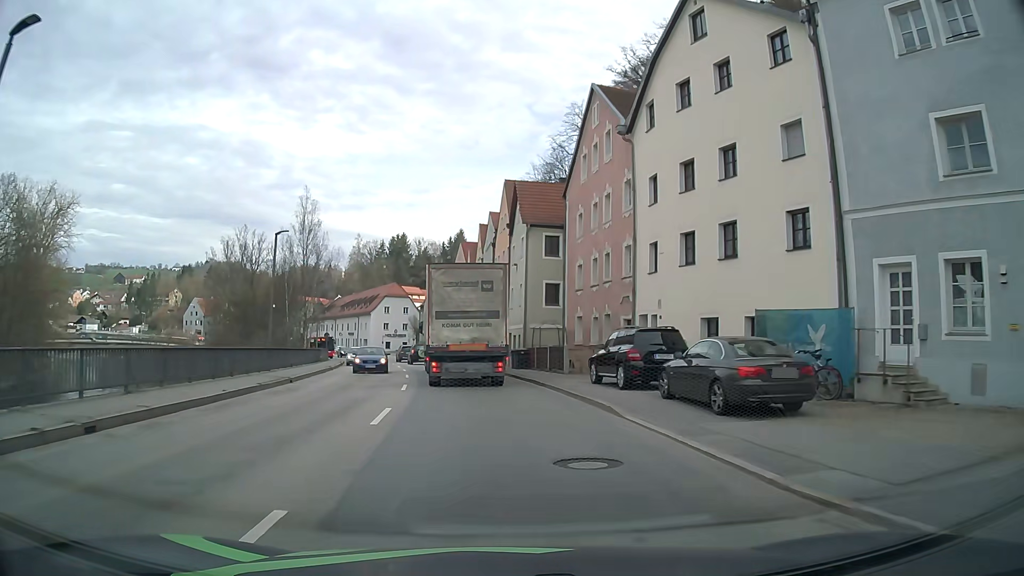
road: primary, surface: asphalt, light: Day
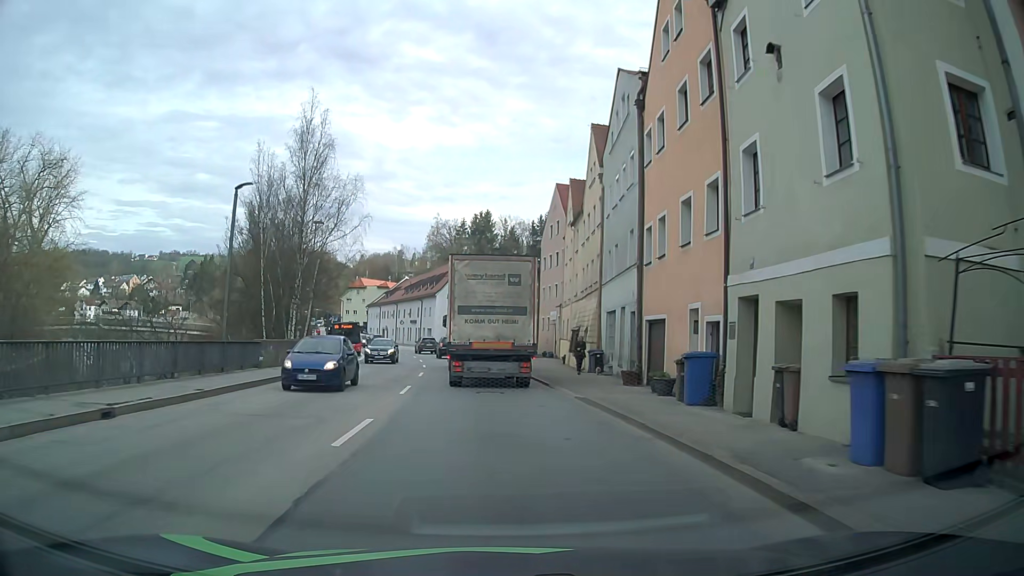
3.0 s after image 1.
(-2.3, +29.7) m; -8°
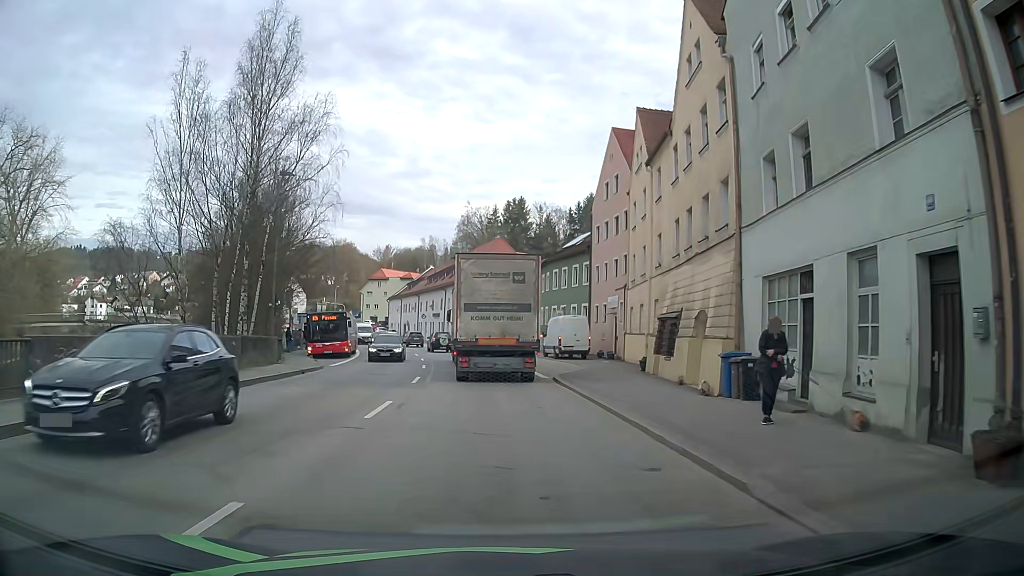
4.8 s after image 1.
(-0.3, +15.3) m; -2°
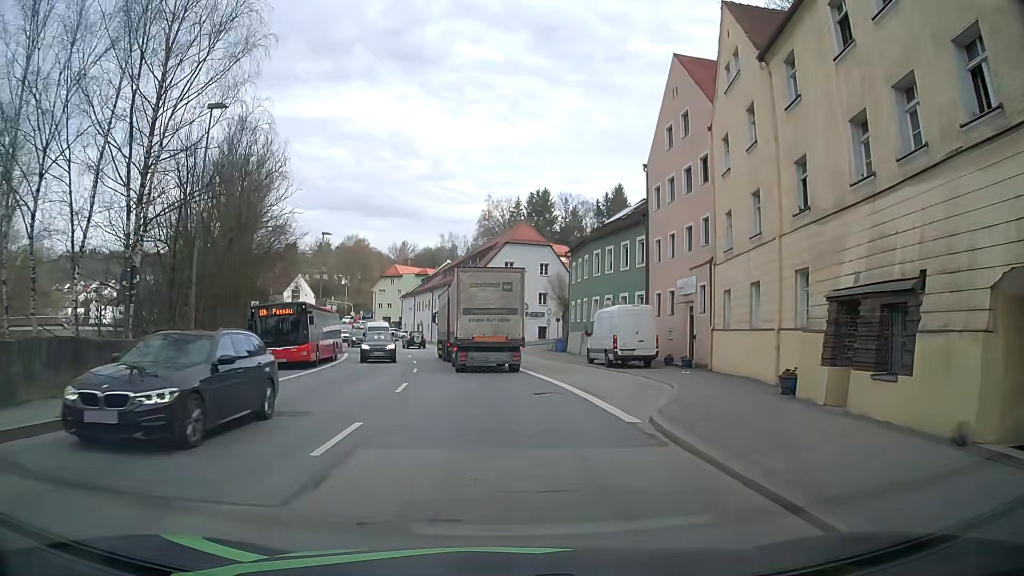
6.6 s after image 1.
(-0.3, +12.5) m; -3°
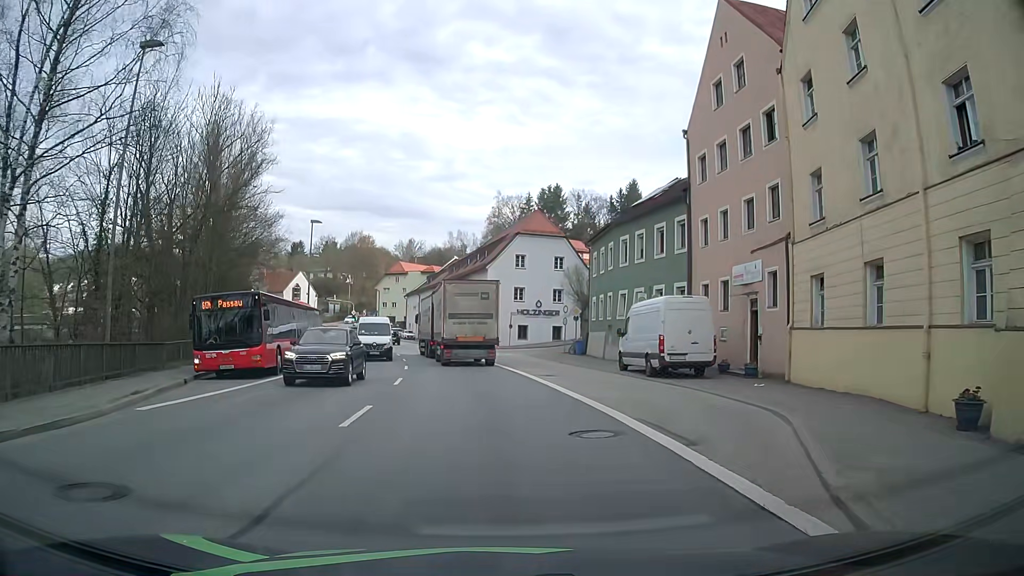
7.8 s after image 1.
(0.0, +6.5) m; -1°
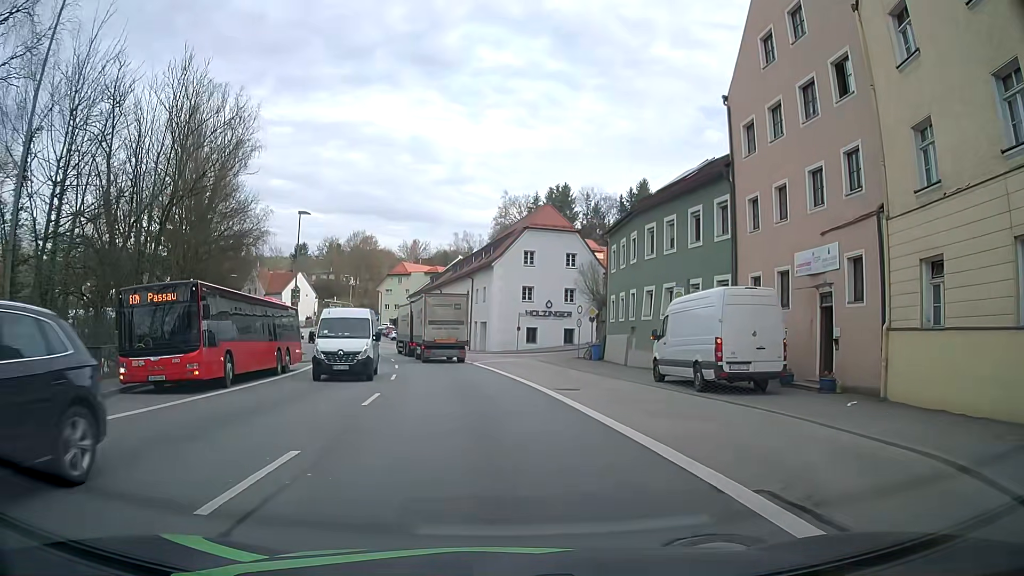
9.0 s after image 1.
(+0.1, +5.1) m; 0°
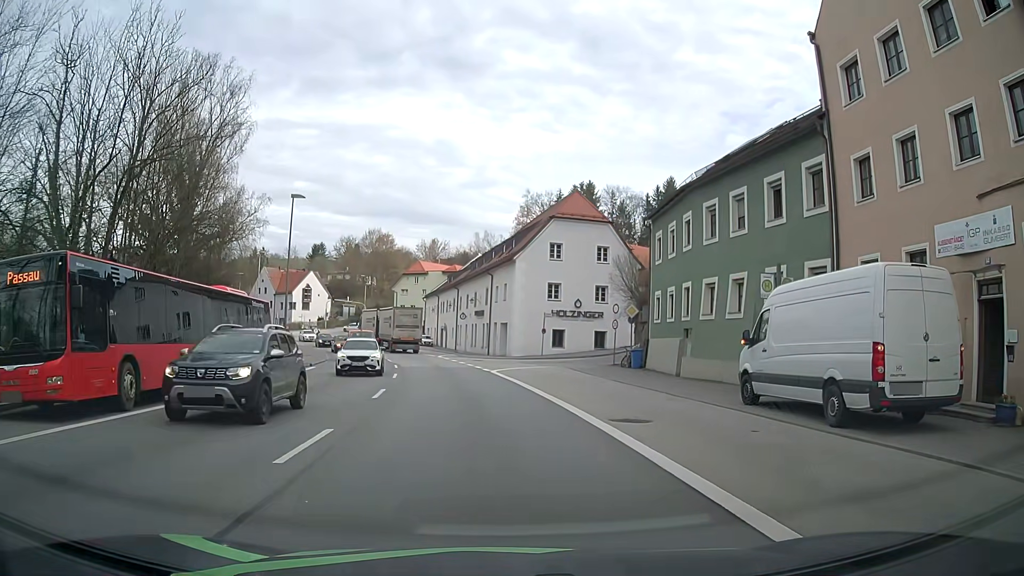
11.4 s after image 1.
(-0.1, +6.5) m; 0°
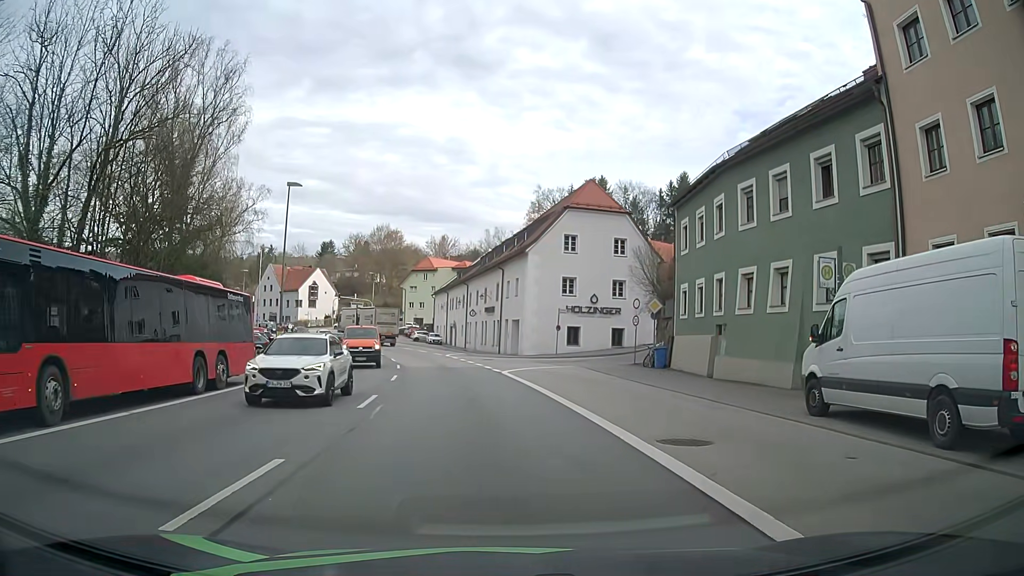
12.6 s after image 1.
(-0.1, +3.0) m; -1°
